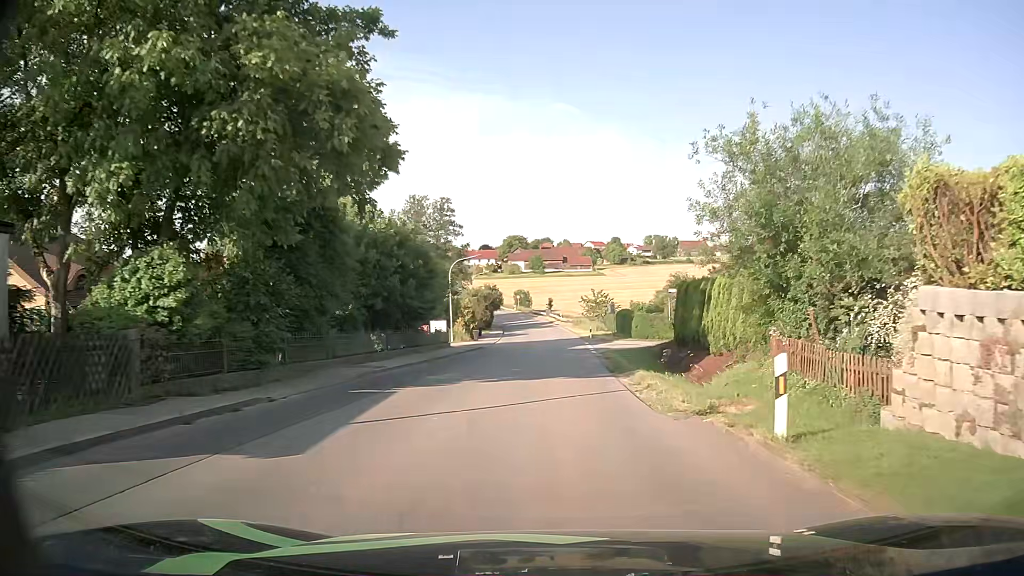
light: Day
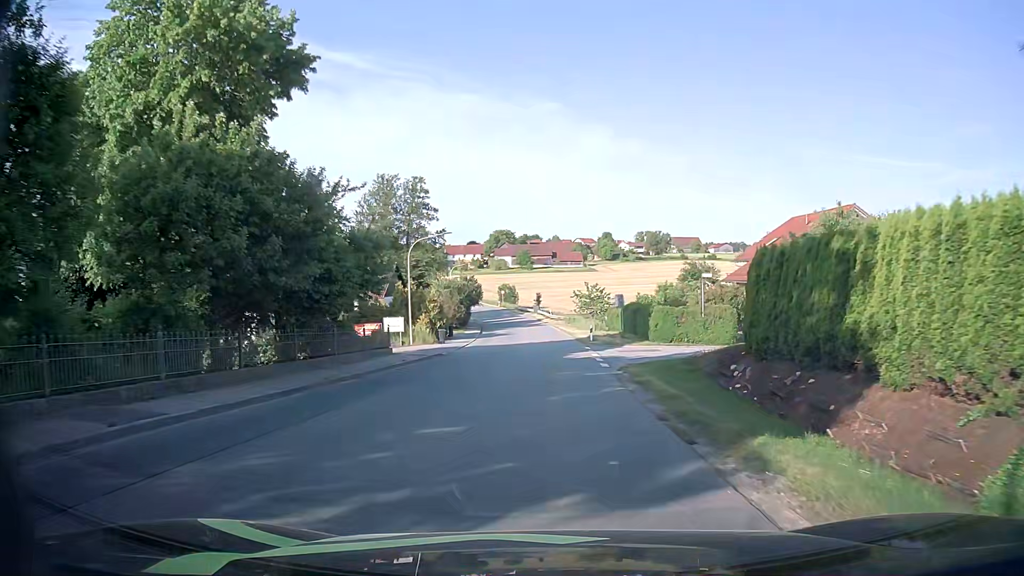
(+0.1, +12.8) m; 0°
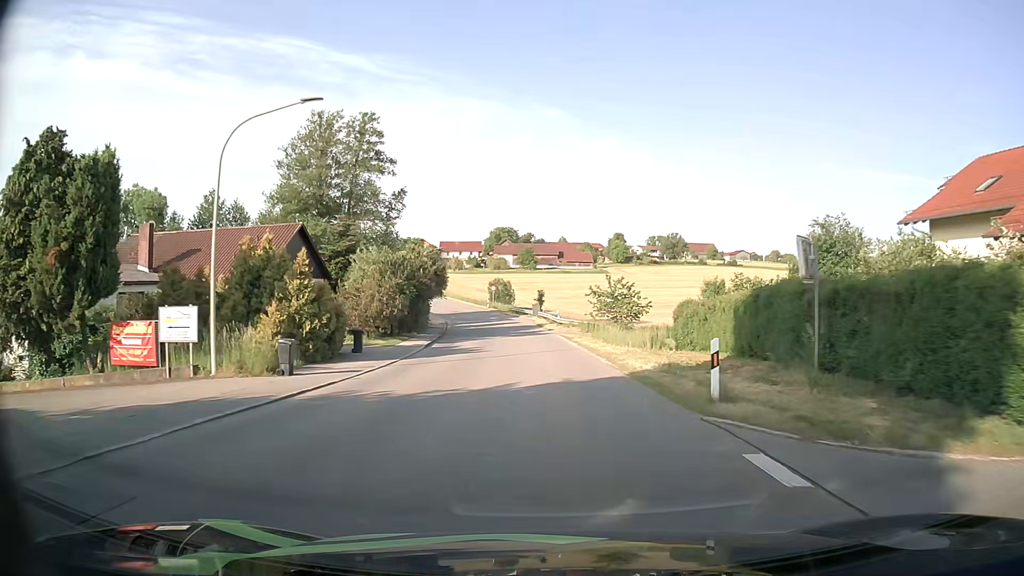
(+0.2, +27.5) m; 0°
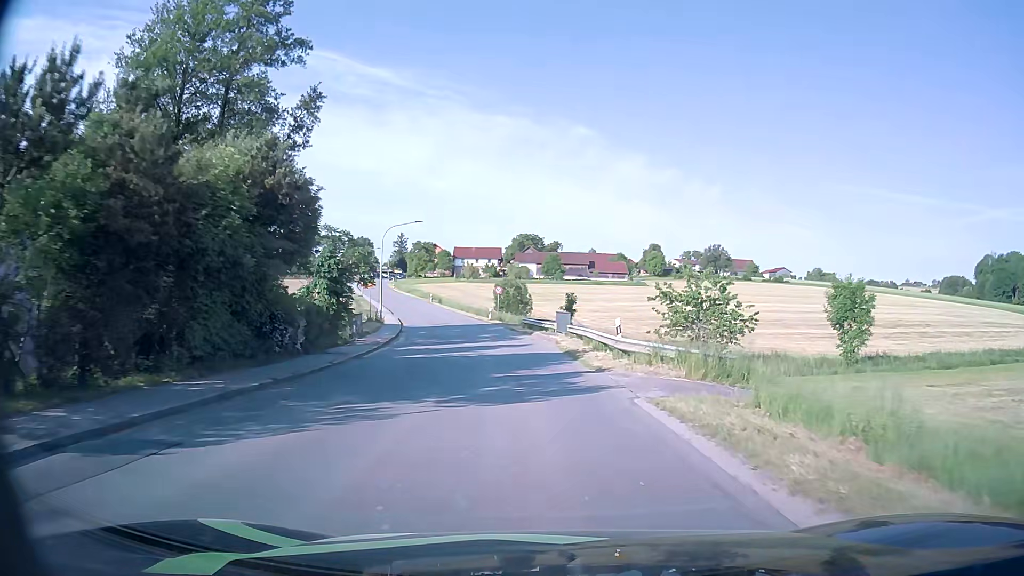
(-0.4, +28.3) m; -2°
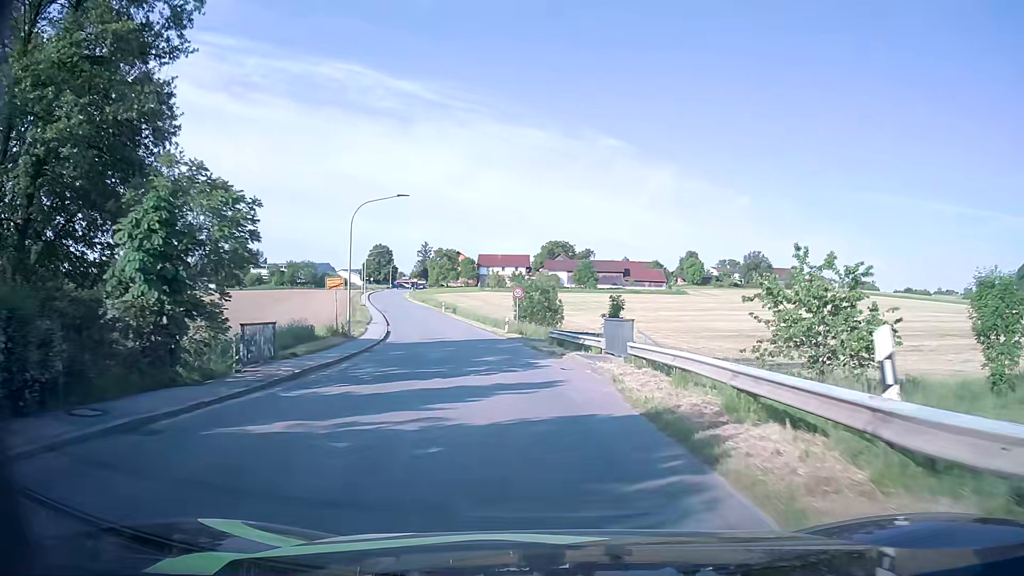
(-0.3, +14.1) m; -3°
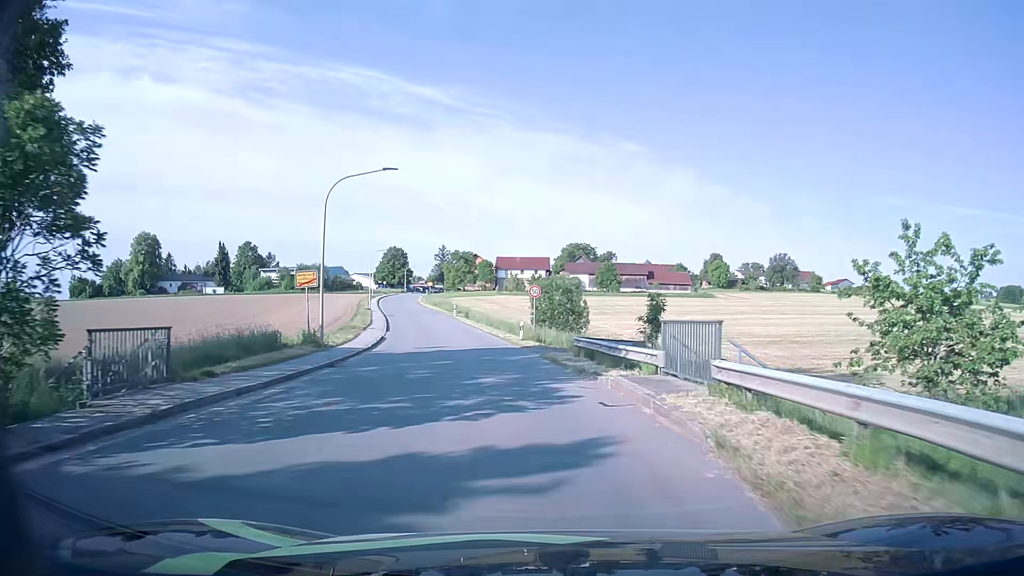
(-0.1, +7.1) m; -1°
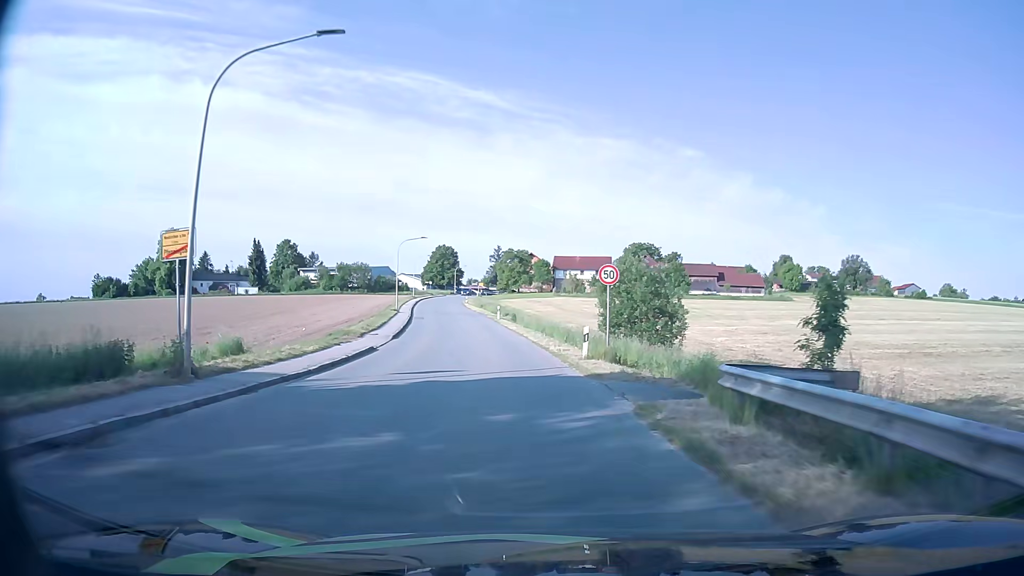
(-0.6, +14.2) m; -5°
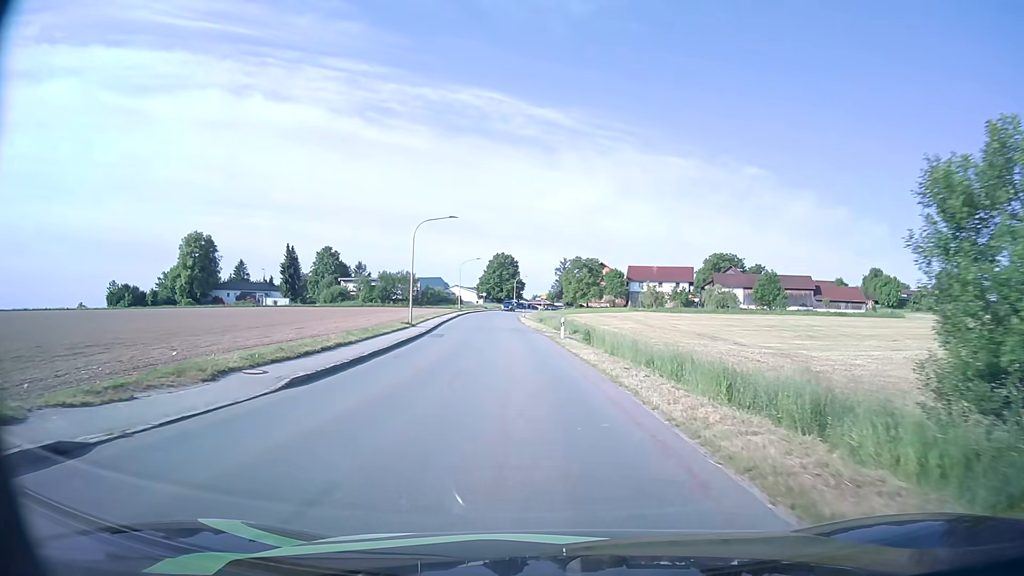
(-1.4, +21.4) m; -6°
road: tertiary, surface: asphalt
(0, +10) (-1, +20) (-1, +30) (-2, +40) (-3, +50) (-4, +60) (-5, +70) (-5, +80) (-6, +90) (-6, +100) m
